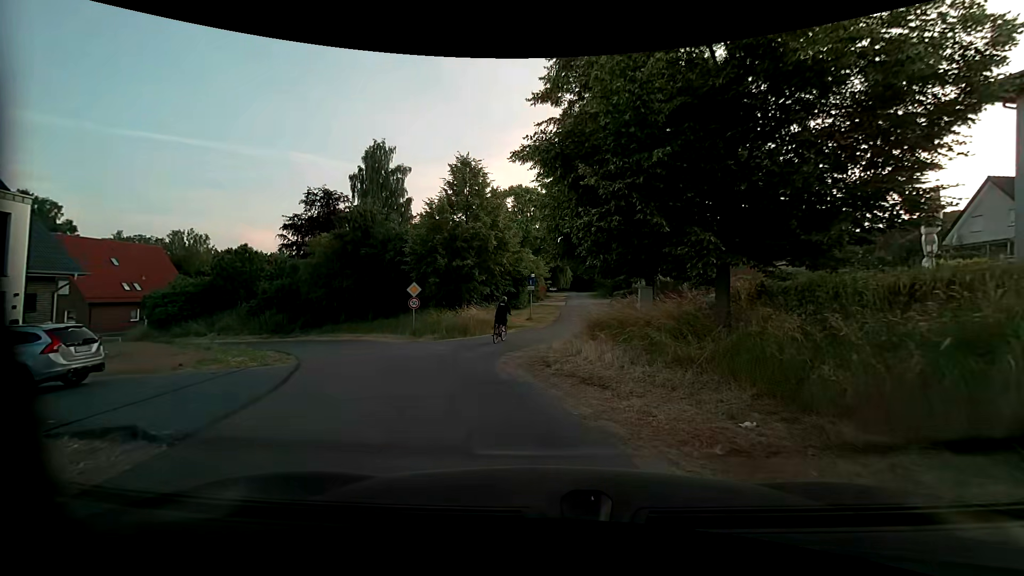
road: residential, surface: asphalt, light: Day
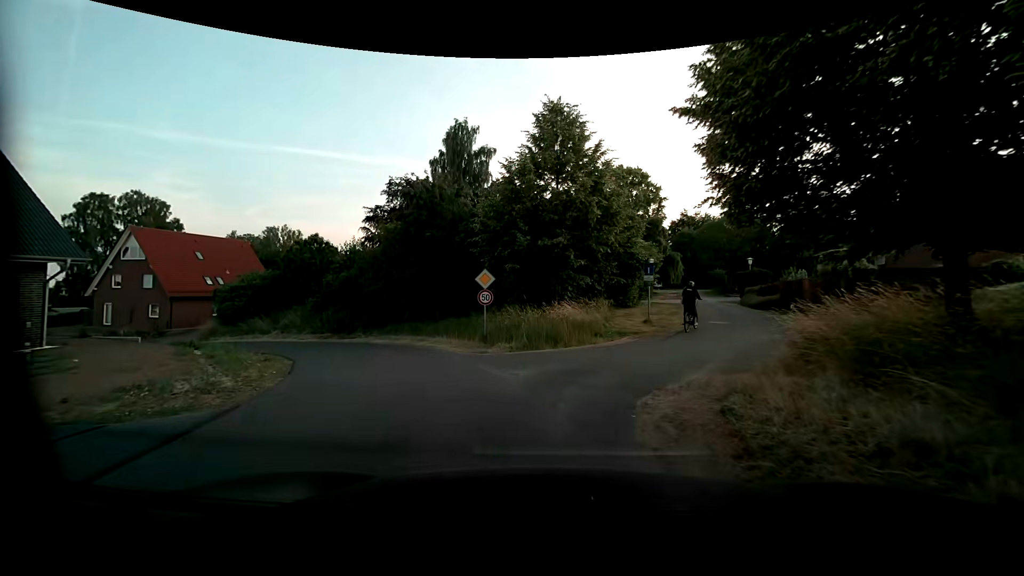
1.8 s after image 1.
(-0.8, +7.9) m; -11°
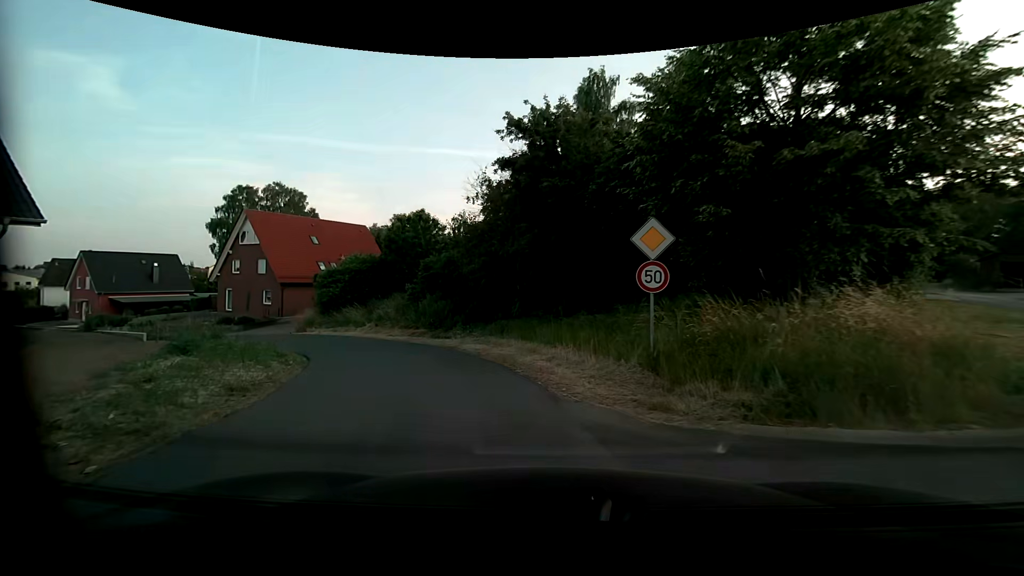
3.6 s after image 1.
(-1.2, +9.8) m; -14°
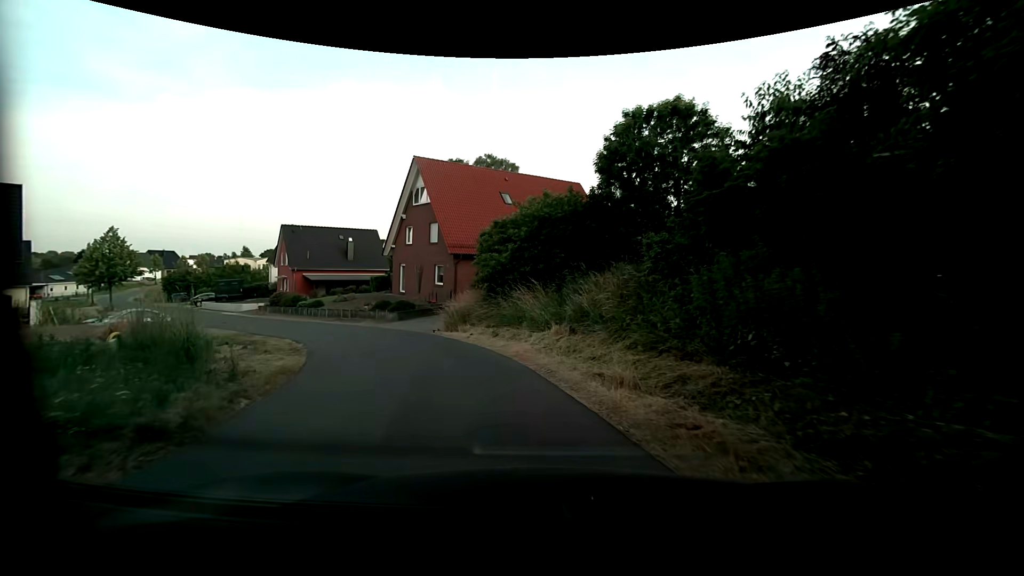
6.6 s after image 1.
(-4.8, +18.3) m; -26°
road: unclassified
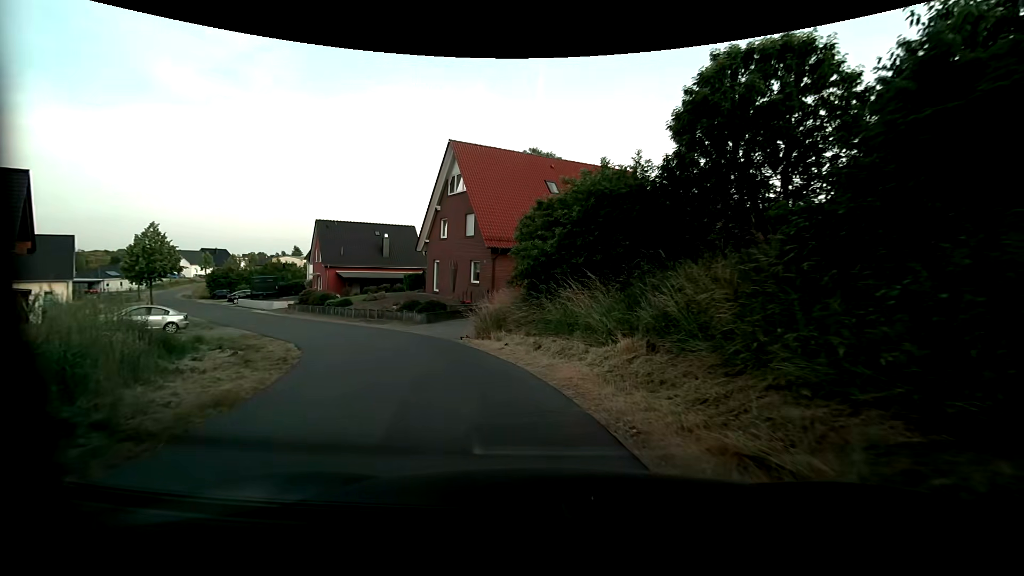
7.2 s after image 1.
(-0.2, +4.1) m; -5°
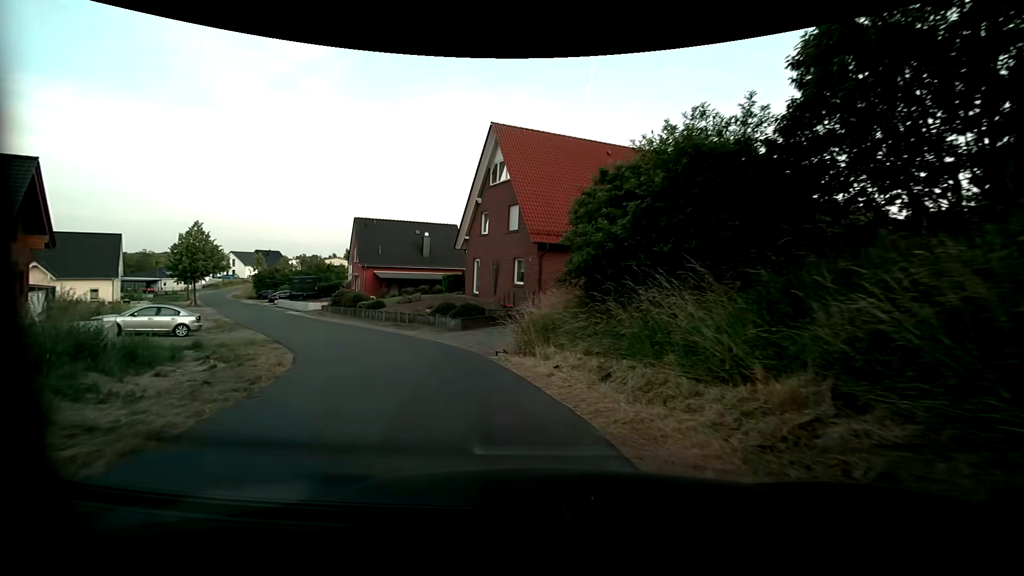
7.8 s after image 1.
(-0.2, +4.0) m; -6°
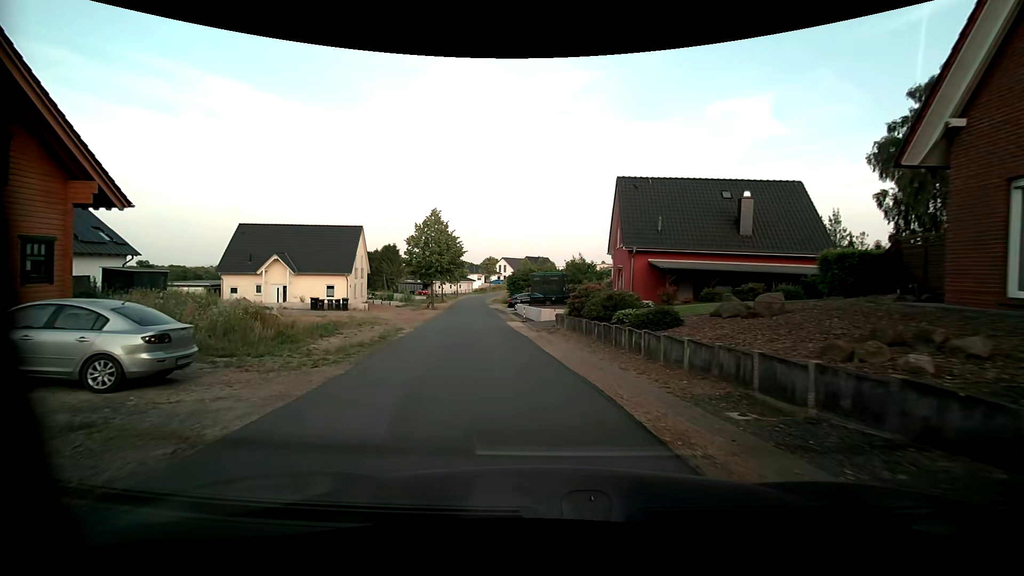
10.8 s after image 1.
(-5.9, +19.5) m; -30°
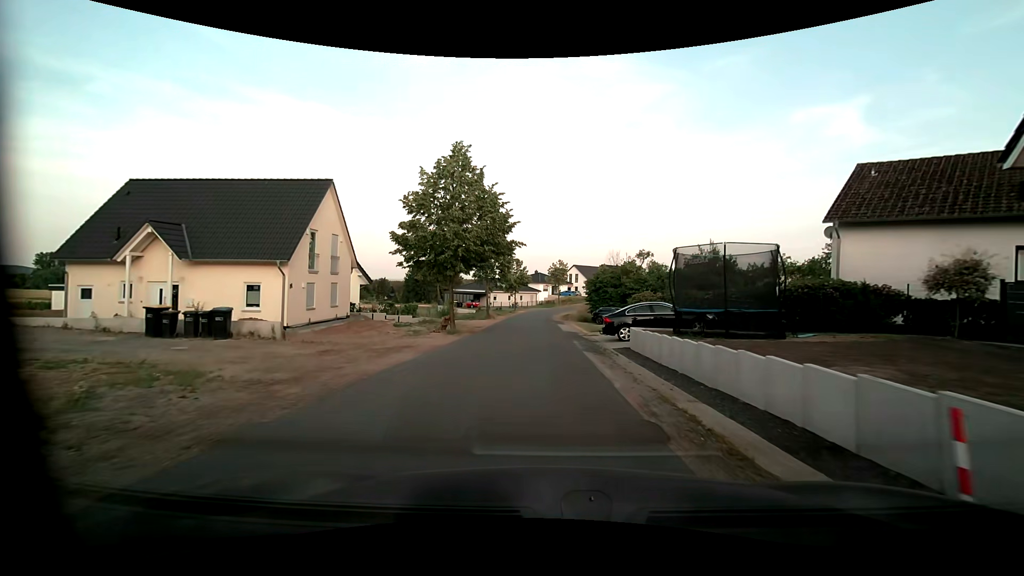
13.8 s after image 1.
(-2.7, +24.6) m; -8°
(0, +10) (0, +20) (0, +30) (0, +40) (0, +50) (0, +60) (0, +70) (+2, +80) (+6, +89) (+11, +98) m
